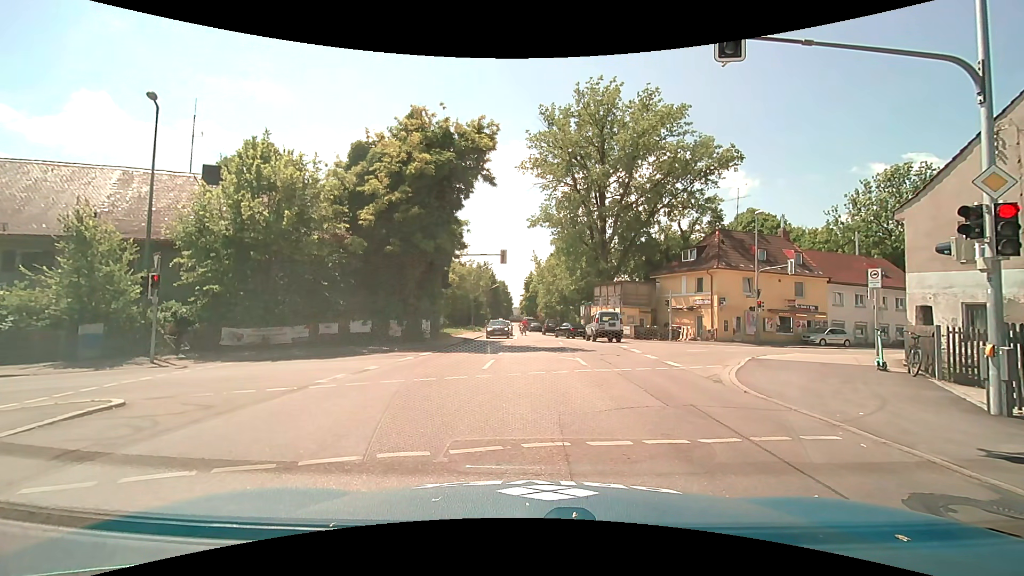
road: secondary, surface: asphalt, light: Day
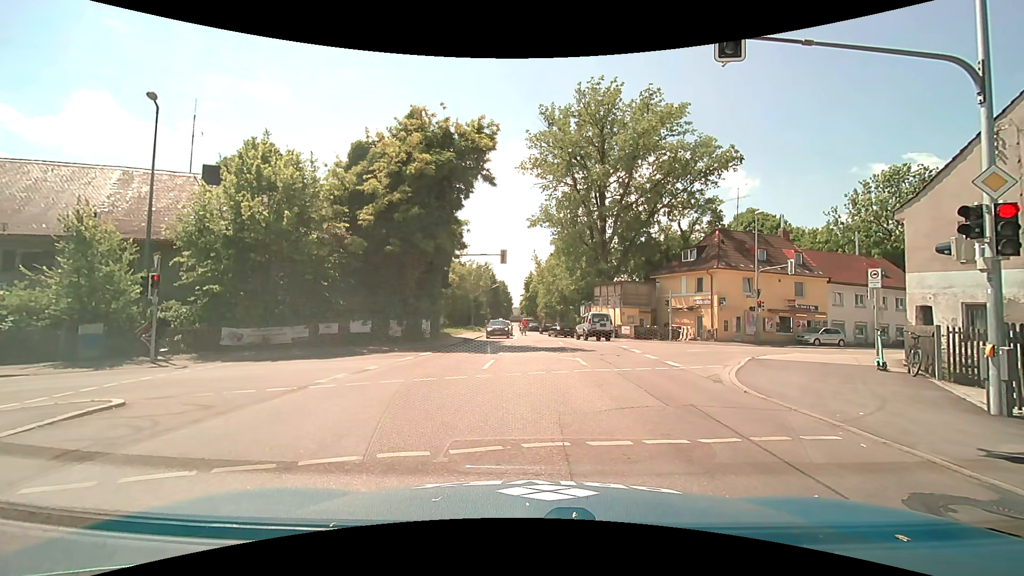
(0.0, 0.0) m; 0°
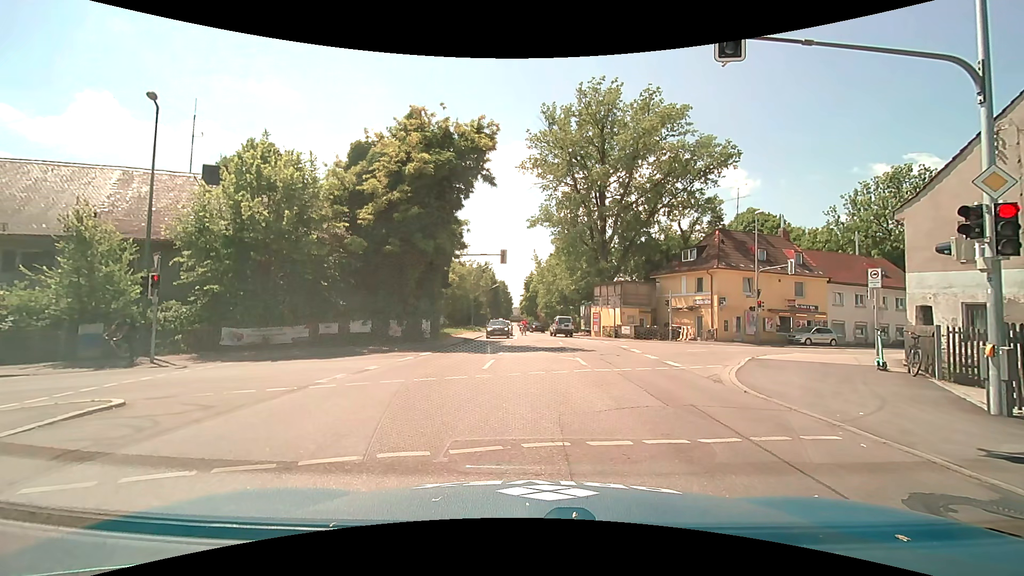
(0.0, 0.0) m; 0°
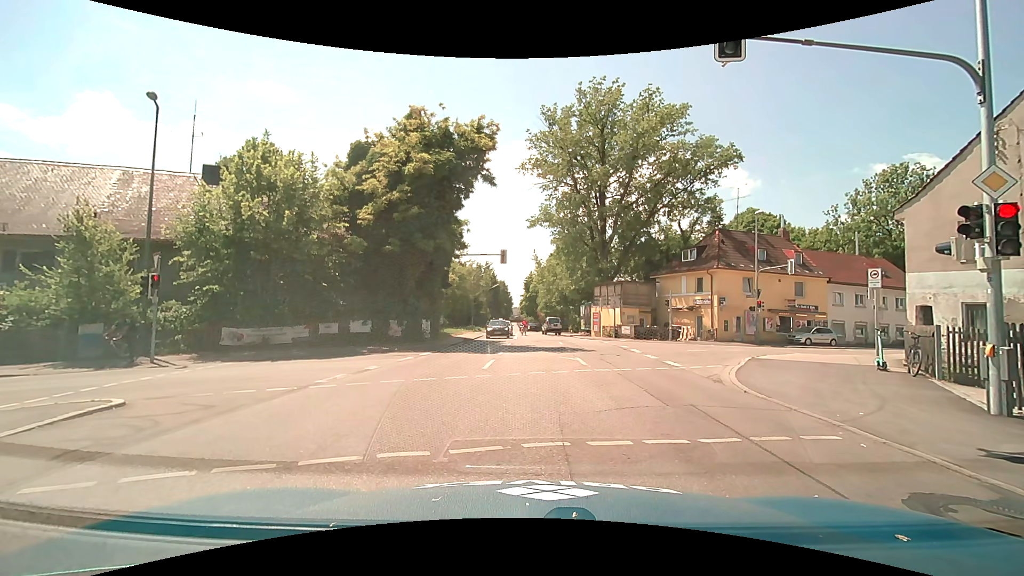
(0.0, 0.0) m; 0°
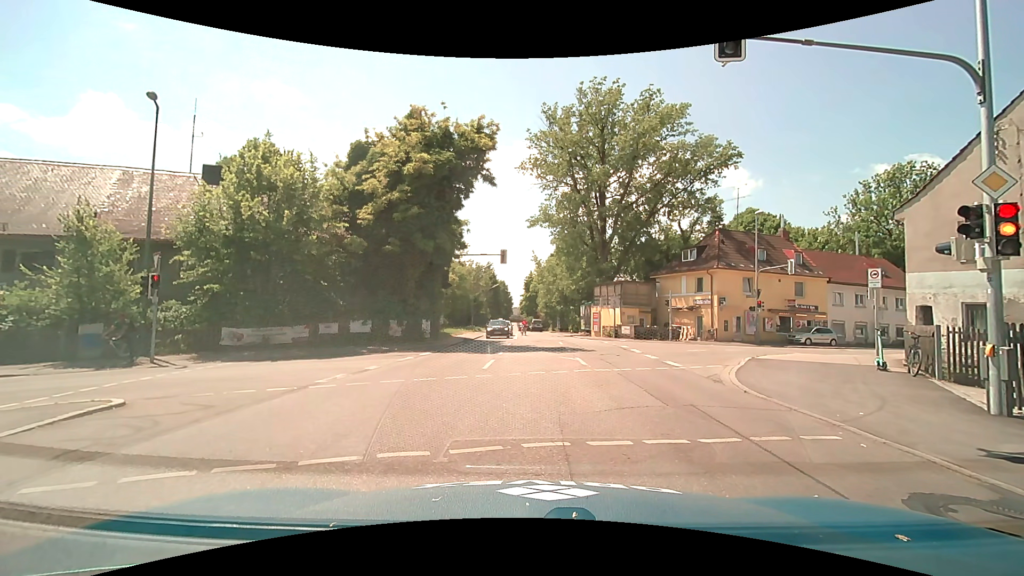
(0.0, 0.0) m; 0°
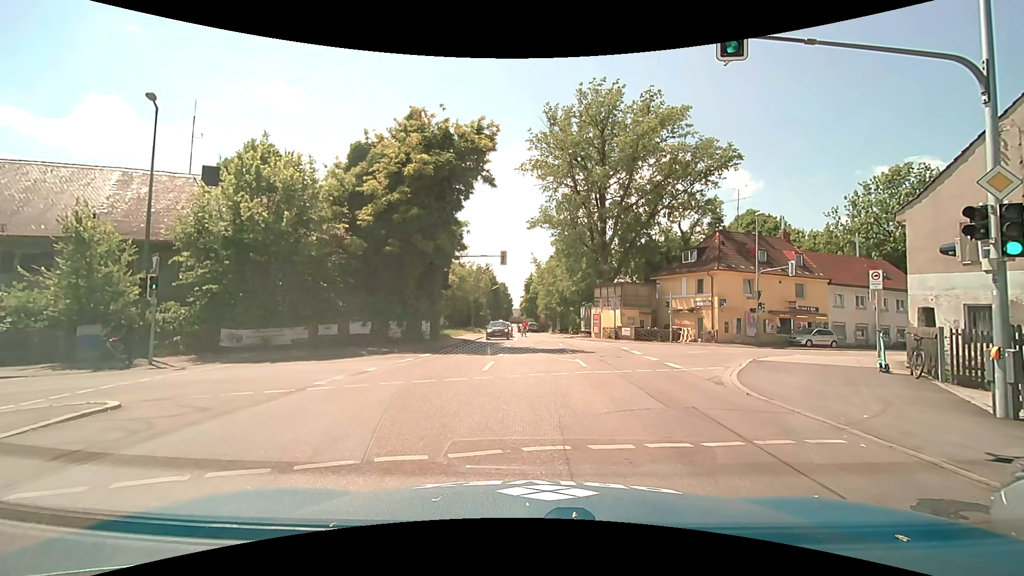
(0.0, +0.1) m; 0°
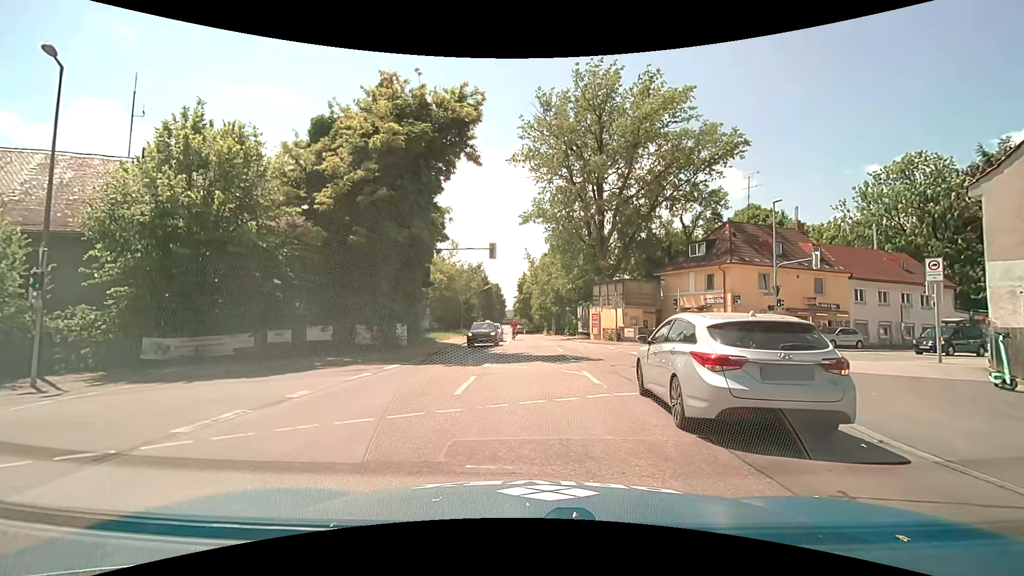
(-0.1, +4.1) m; 0°
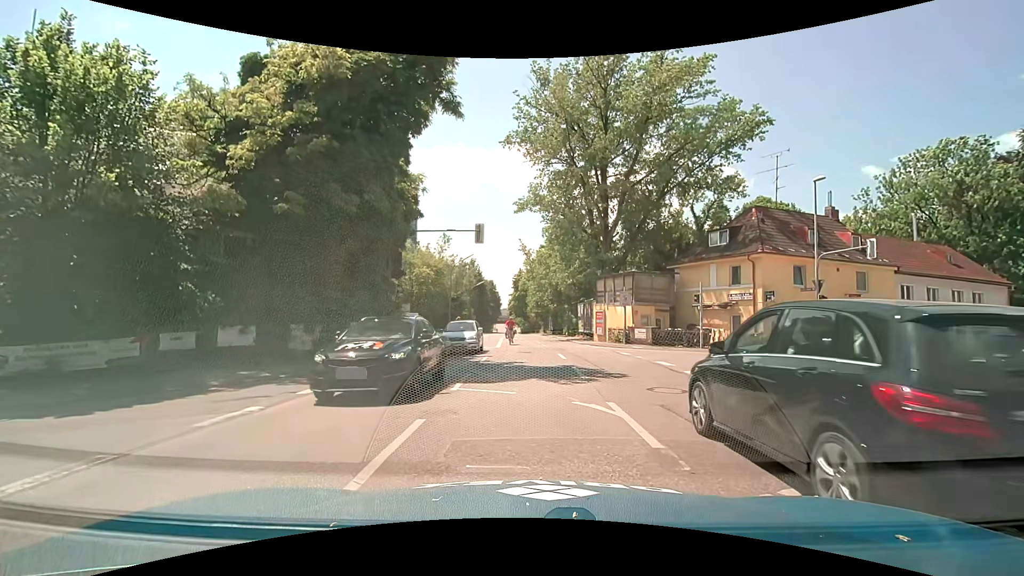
(0.0, +5.4) m; -1°
